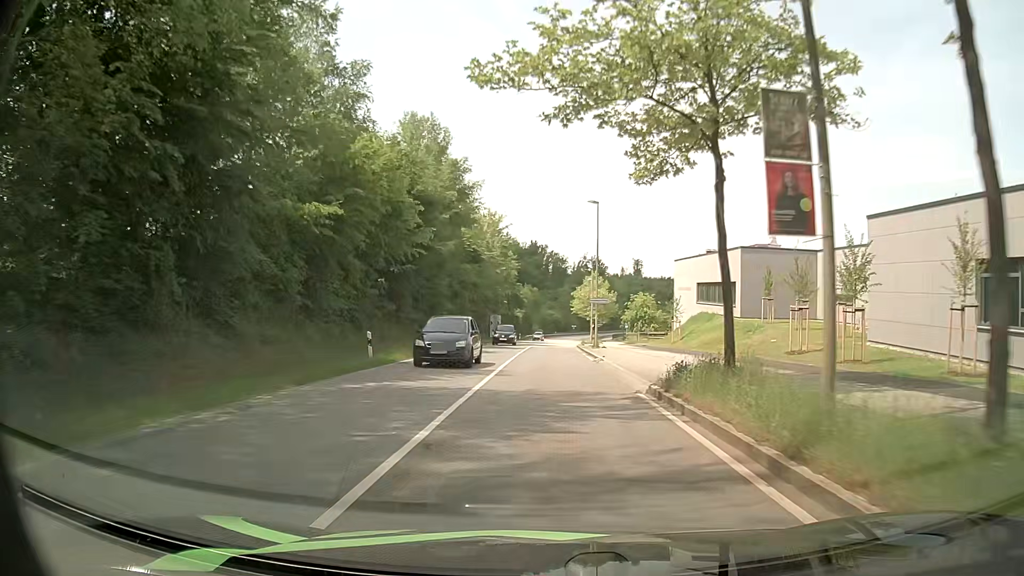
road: secondary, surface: asphalt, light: Day
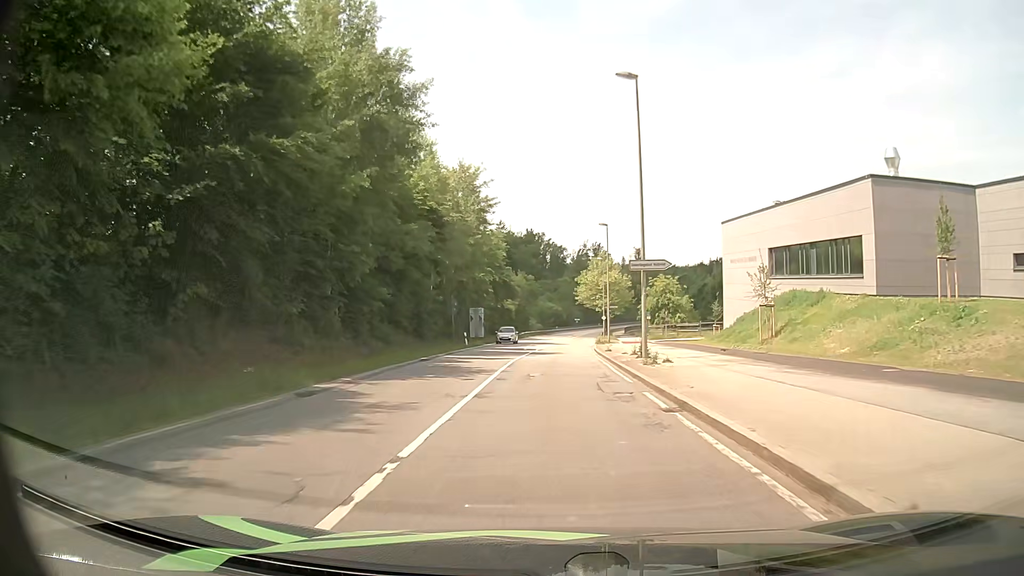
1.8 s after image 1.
(-0.3, +24.0) m; 0°
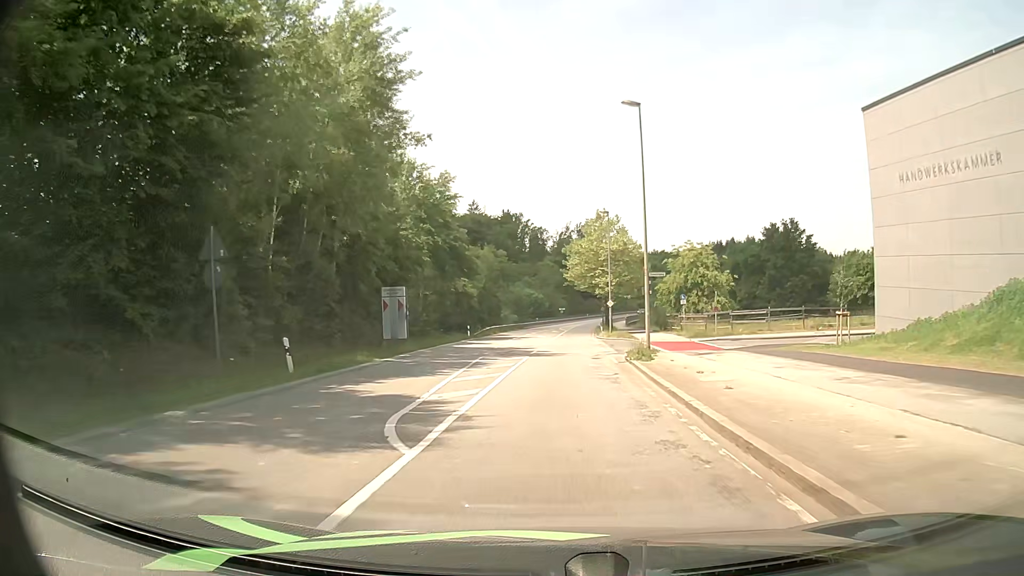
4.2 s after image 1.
(+0.1, +30.8) m; +2°
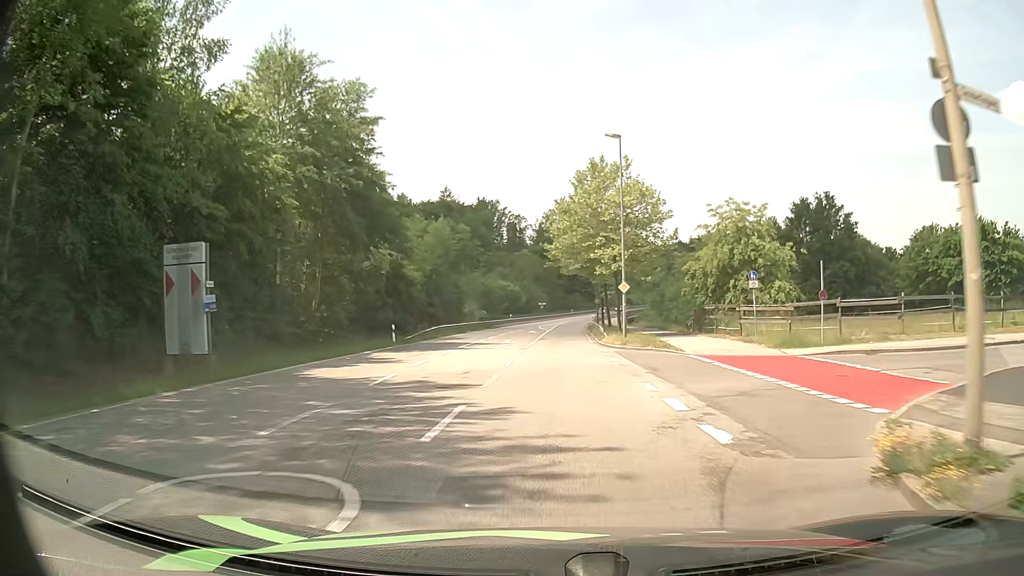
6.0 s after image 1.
(+0.1, +22.2) m; +1°
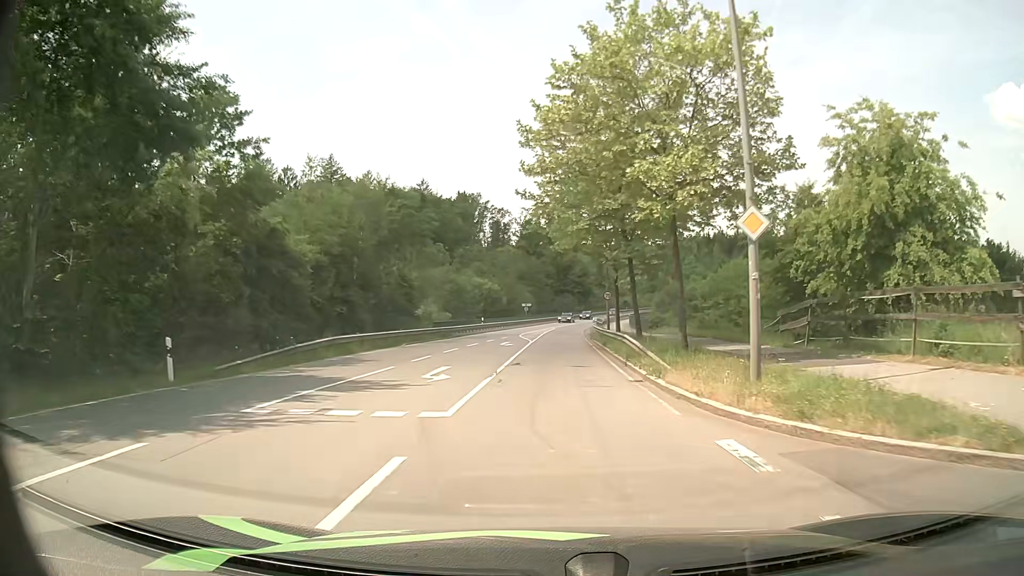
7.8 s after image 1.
(+0.1, +22.2) m; +1°
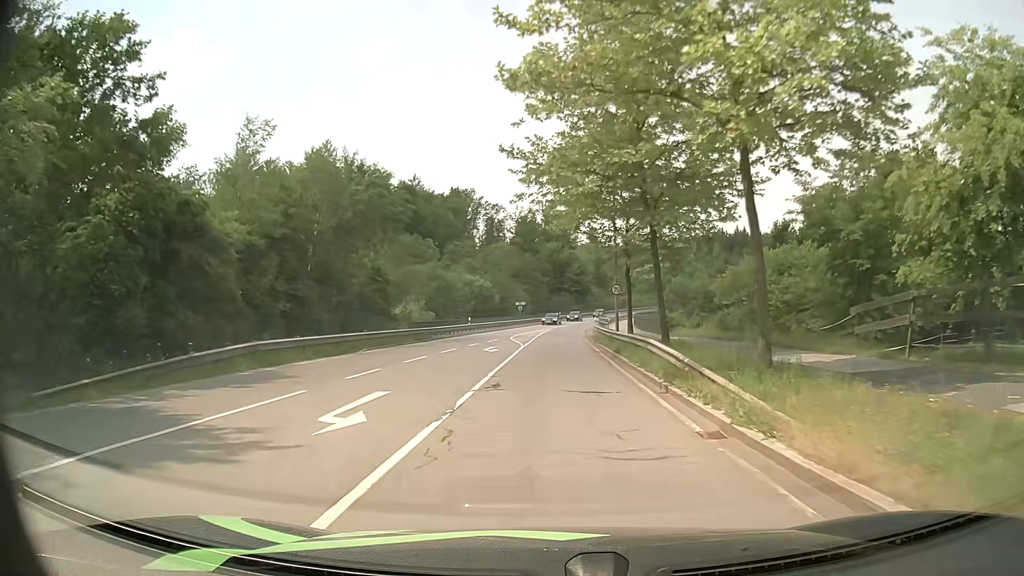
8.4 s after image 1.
(0.0, +7.4) m; 0°
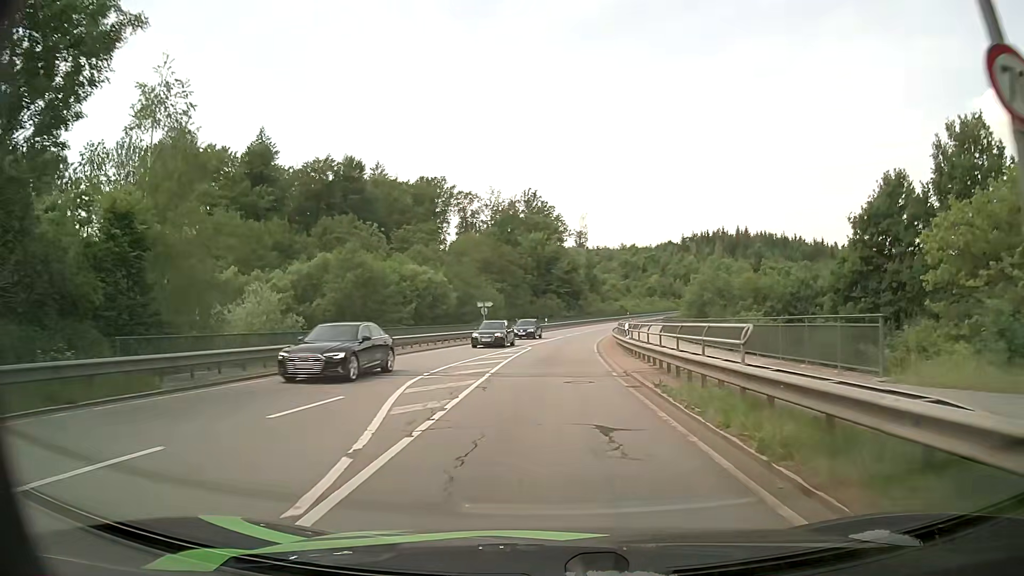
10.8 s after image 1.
(+0.4, +30.1) m; +2°
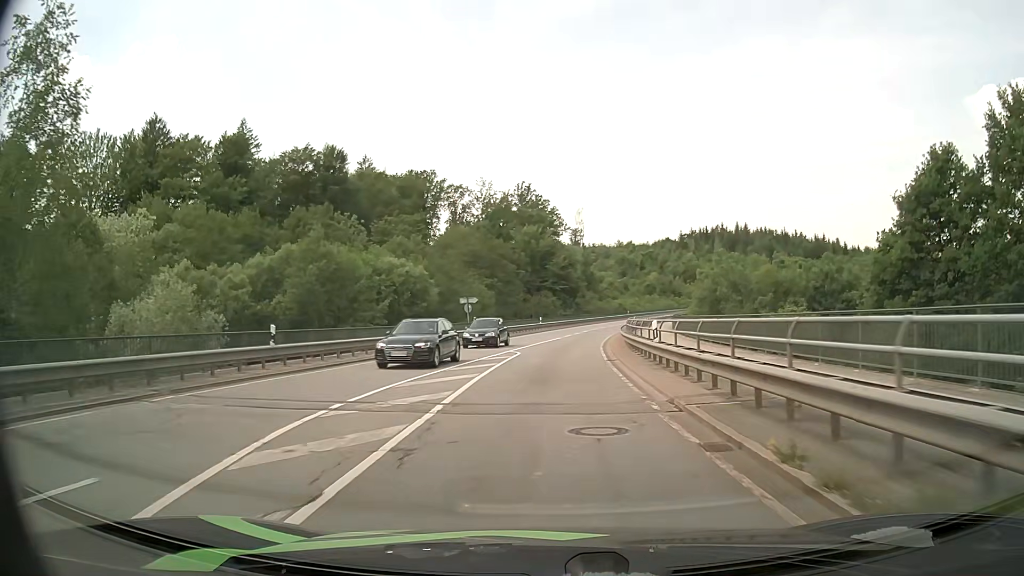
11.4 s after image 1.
(0.0, +7.7) m; 0°
(0, +10) (0, +20) (+1, +30) (+2, +40) (+3, +50) (+4, +60) (+6, +70) (+8, +79) (+11, +89) (+14, +99) m
